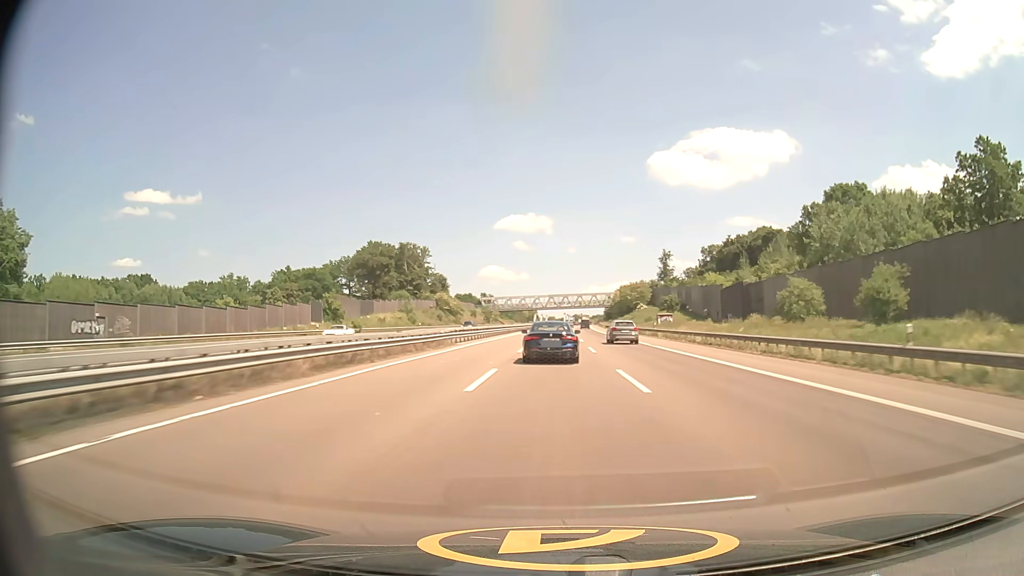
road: motorway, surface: asphalt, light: Day
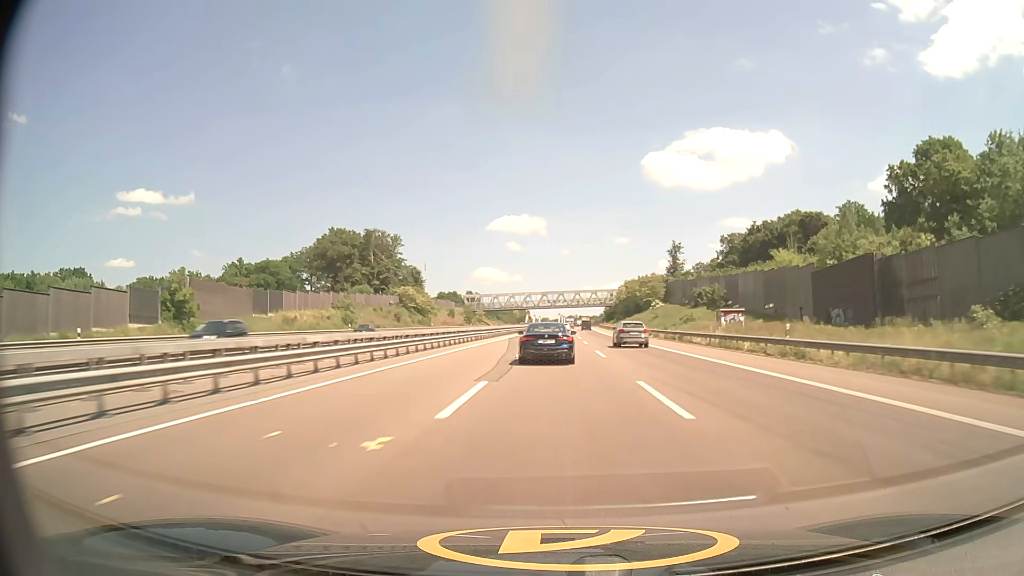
(+0.1, +39.2) m; 0°
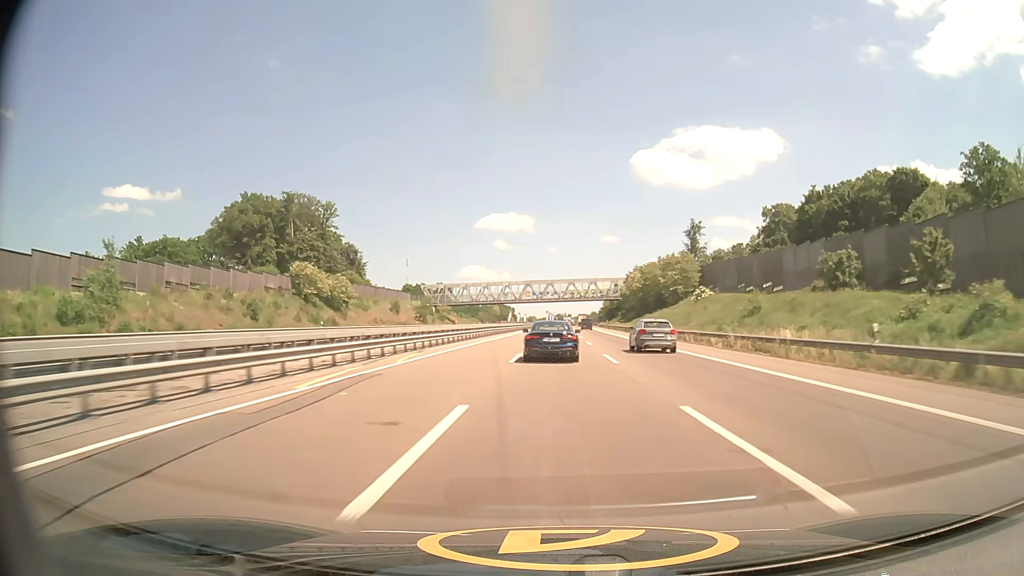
(+0.5, +58.4) m; +1°
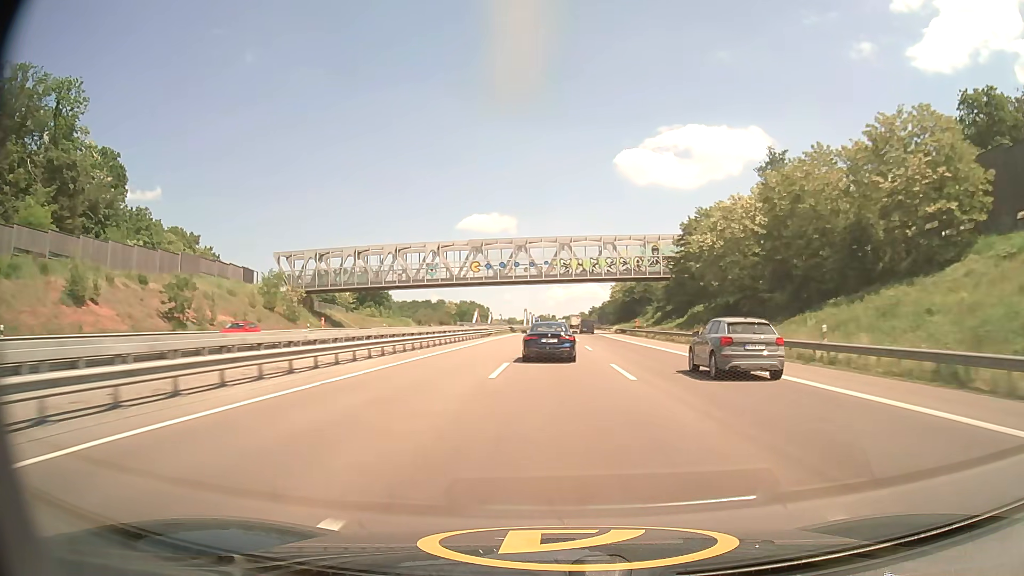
(+1.4, +96.5) m; +1°
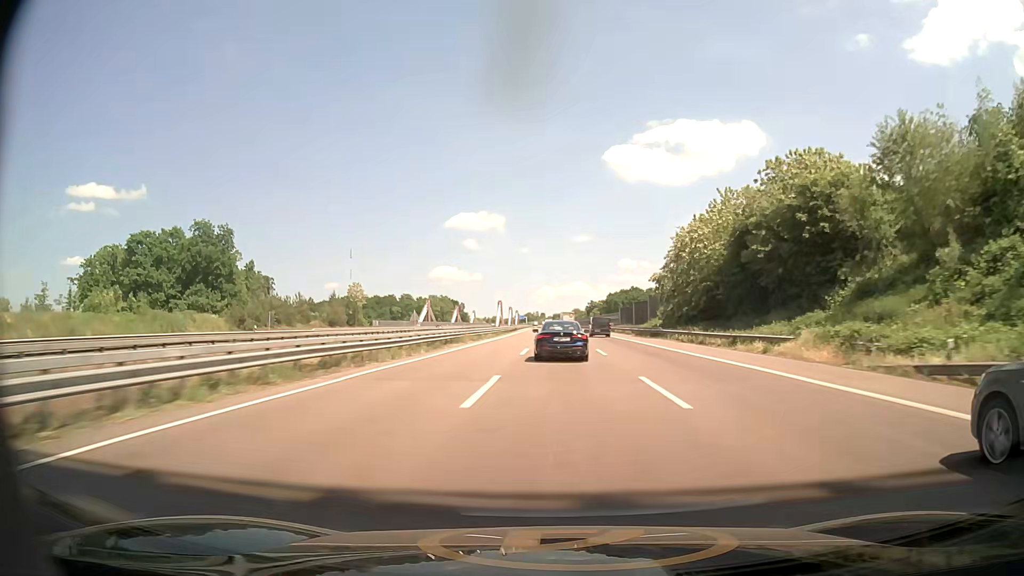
(+0.7, +95.9) m; +1°
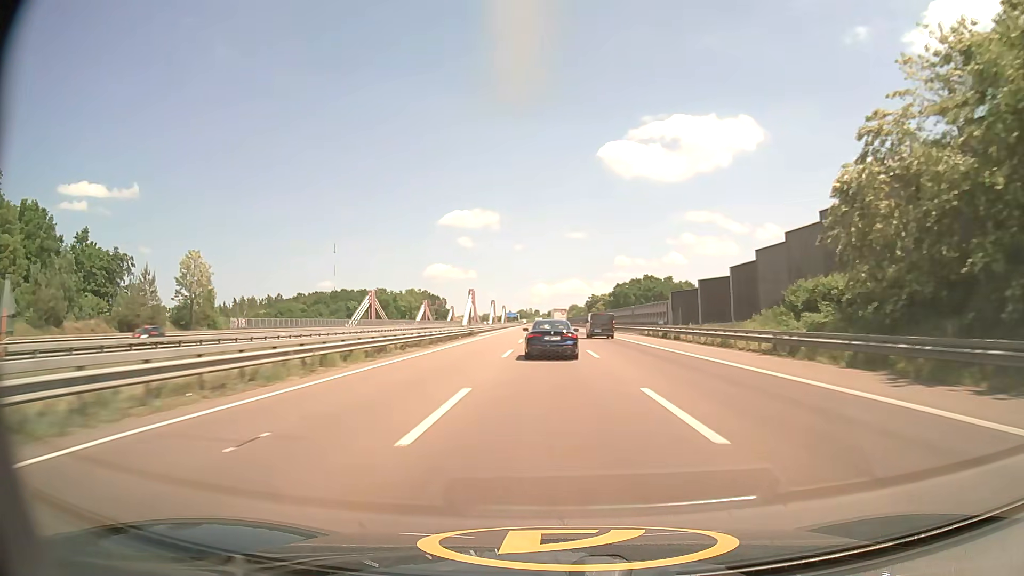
(+0.2, +56.7) m; 0°
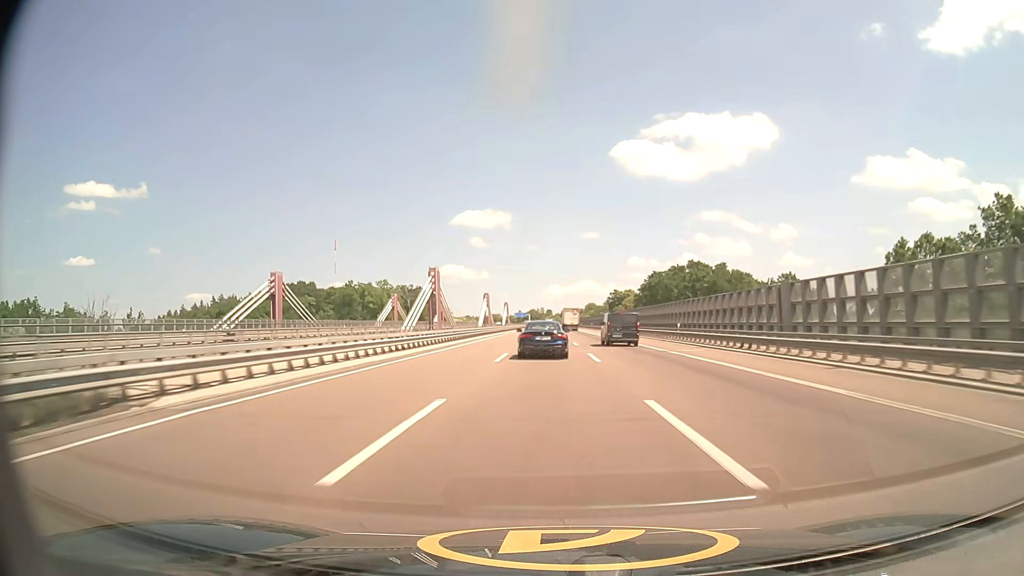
(-0.4, +55.3) m; -1°
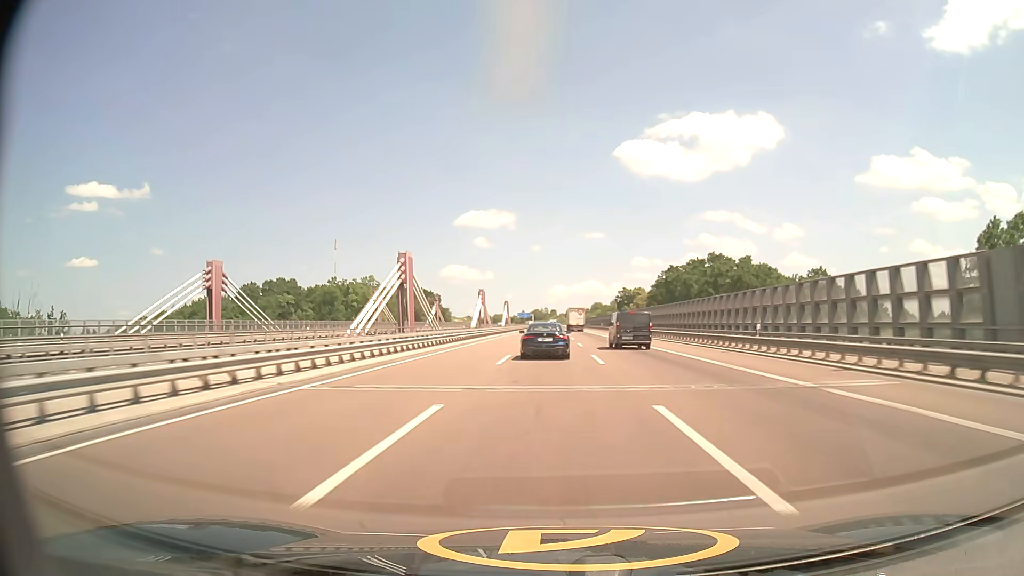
(-0.1, +18.3) m; -1°
(0, +10) (0, +20) (0, +30) (0, +40) (0, +50) (0, +60) (0, +70) (0, +80) (0, +90) (0, +100) m
